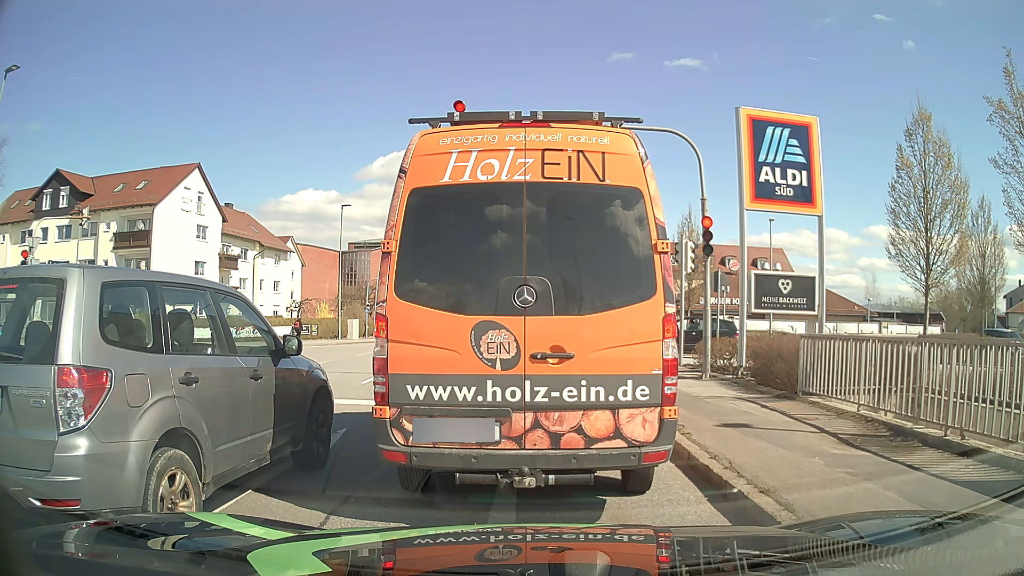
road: tertiary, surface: asphalt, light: Day
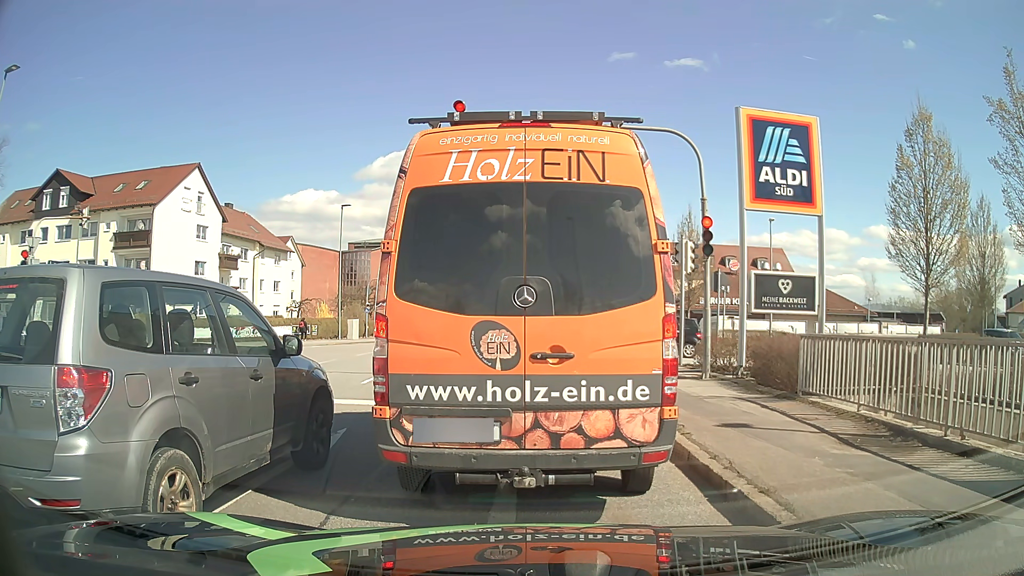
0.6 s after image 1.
(0.0, 0.0) m; 0°
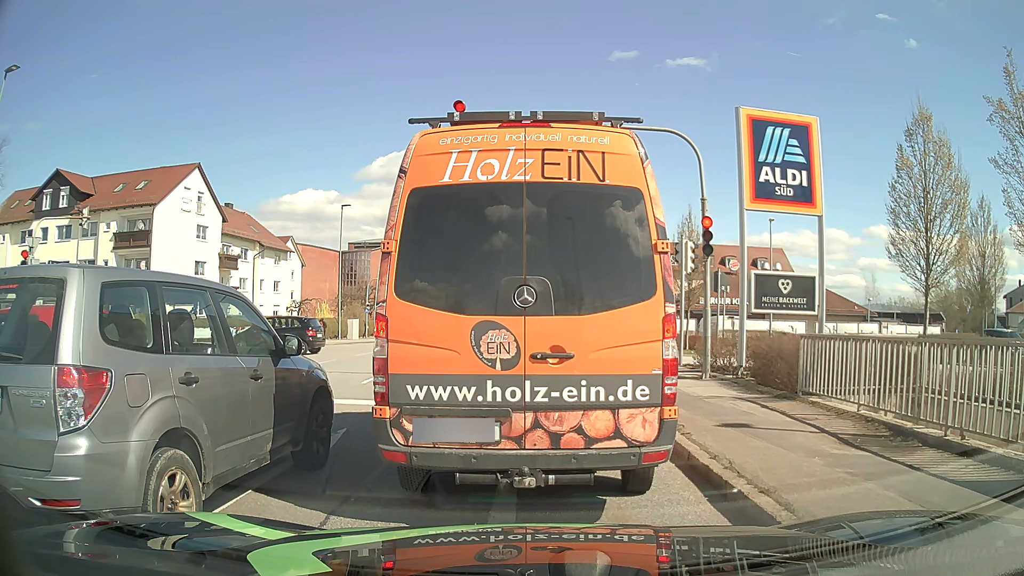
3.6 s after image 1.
(0.0, 0.0) m; 0°
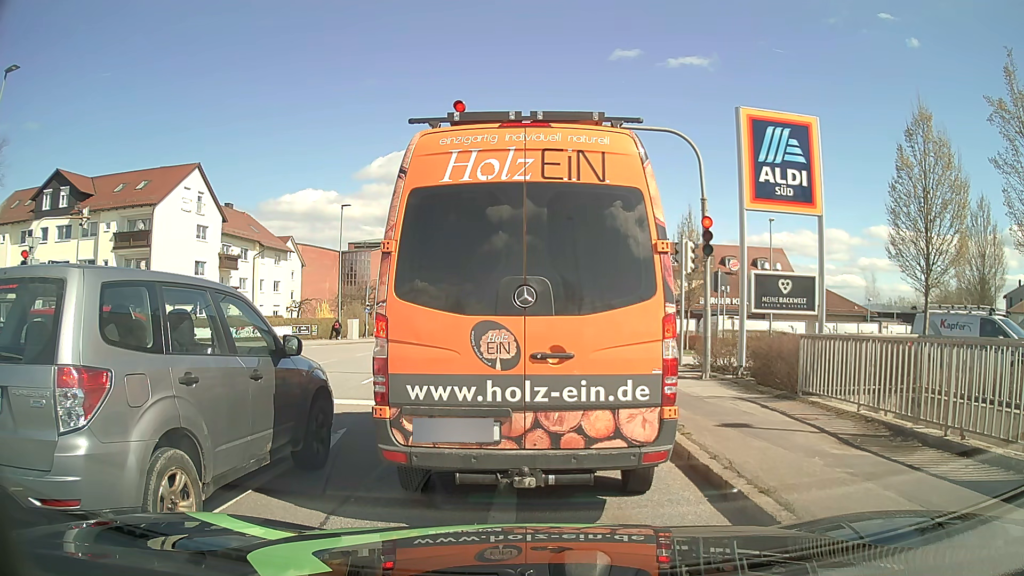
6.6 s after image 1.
(0.0, 0.0) m; 0°
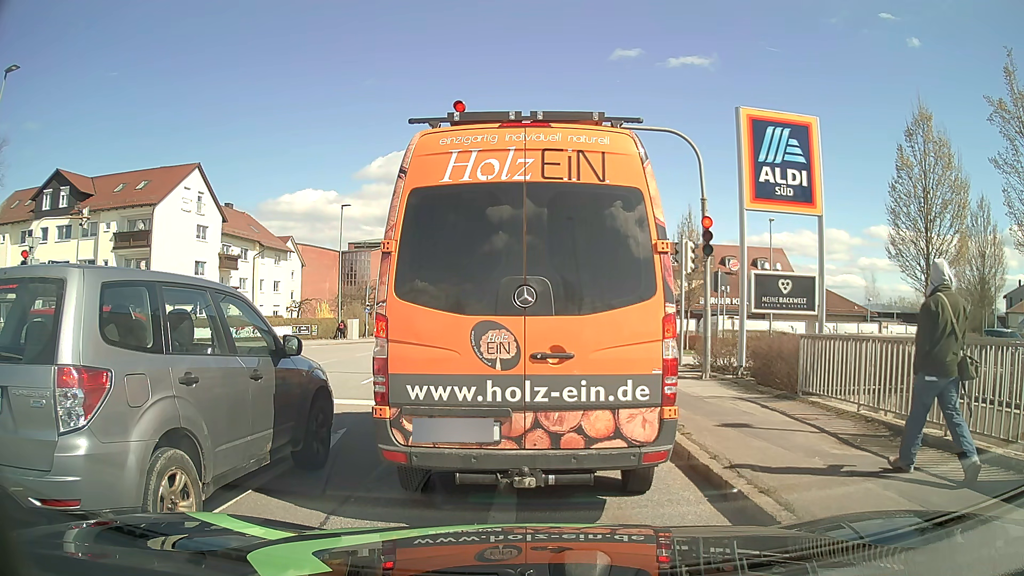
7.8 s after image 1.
(0.0, 0.0) m; 0°
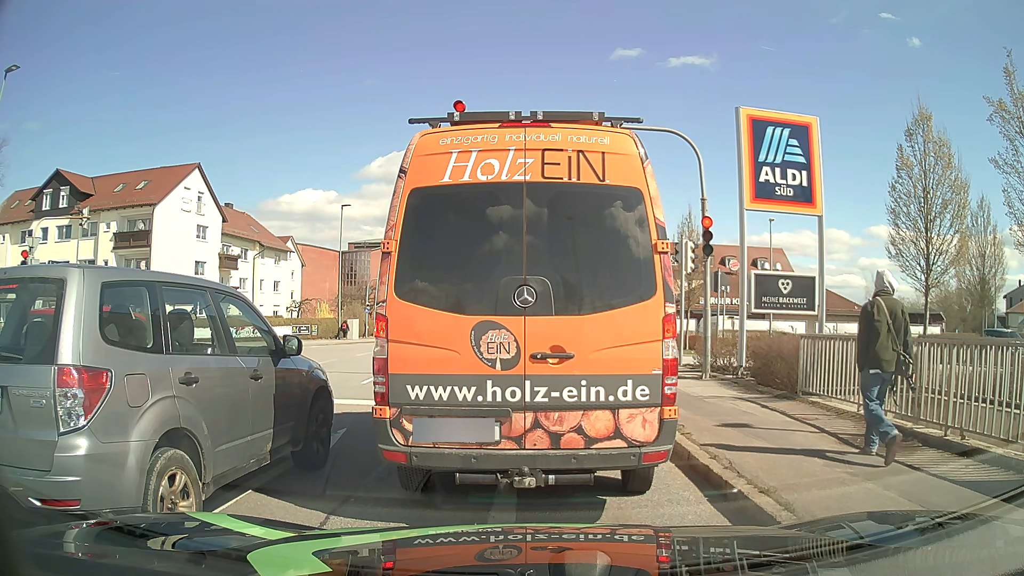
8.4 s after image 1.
(0.0, 0.0) m; 0°
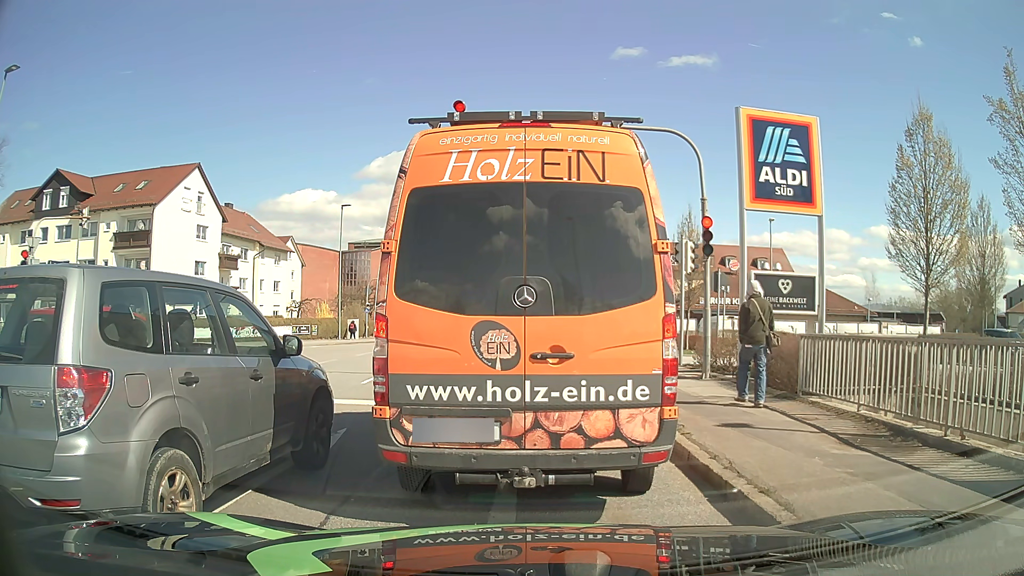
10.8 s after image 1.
(0.0, 0.0) m; 0°
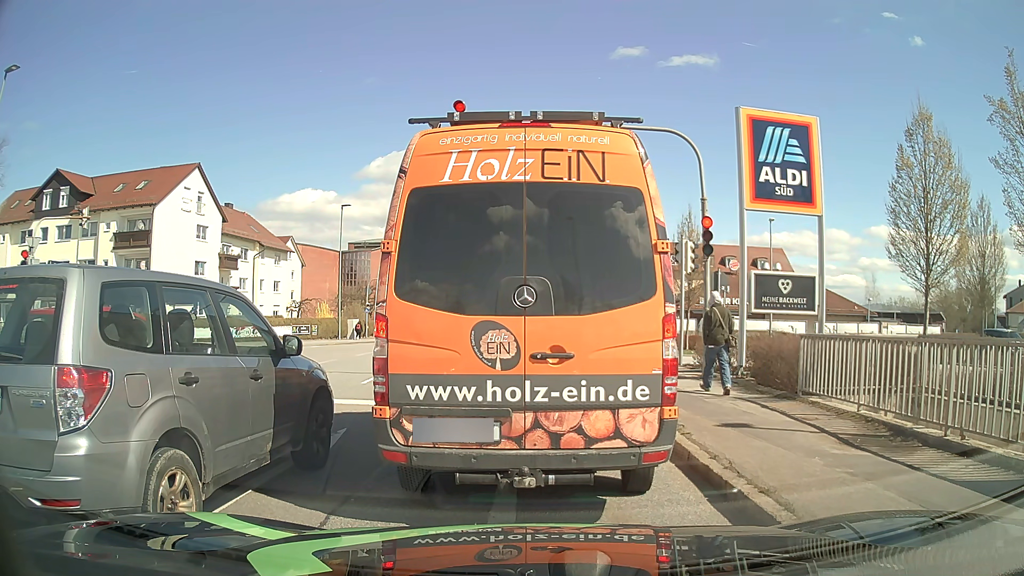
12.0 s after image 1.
(0.0, 0.0) m; 0°
